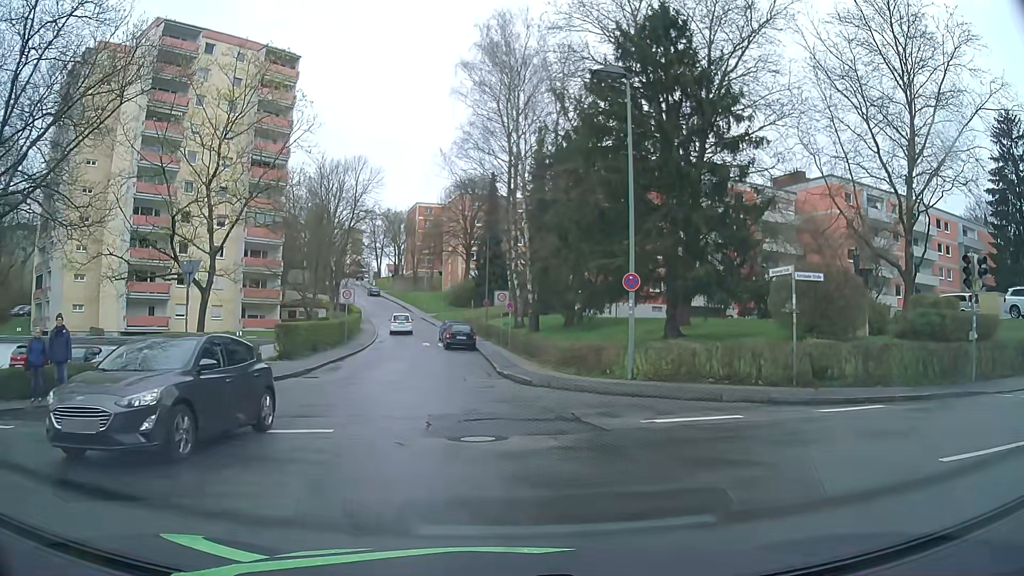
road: residential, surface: asphalt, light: Day
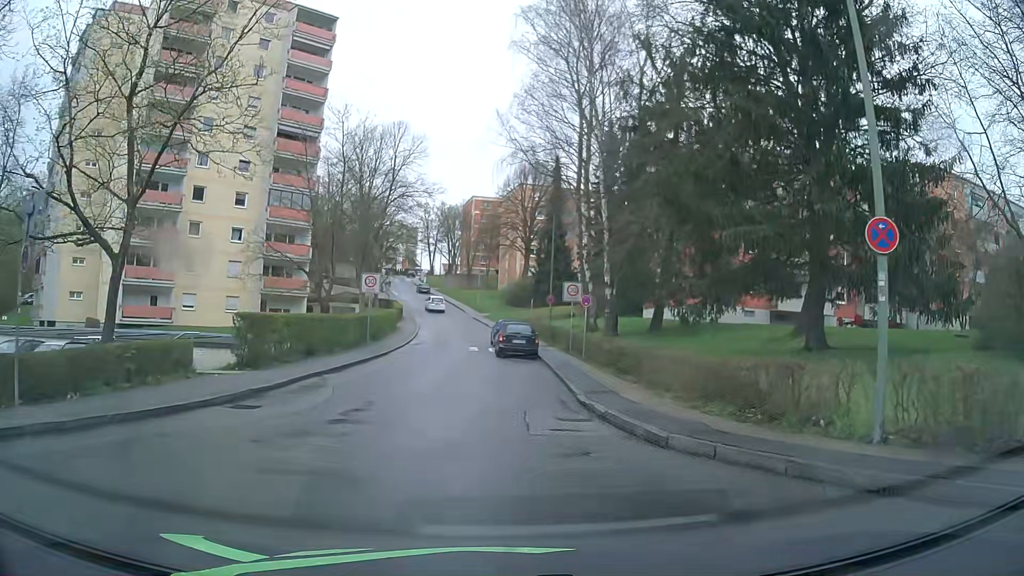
(-0.5, +9.4) m; -4°
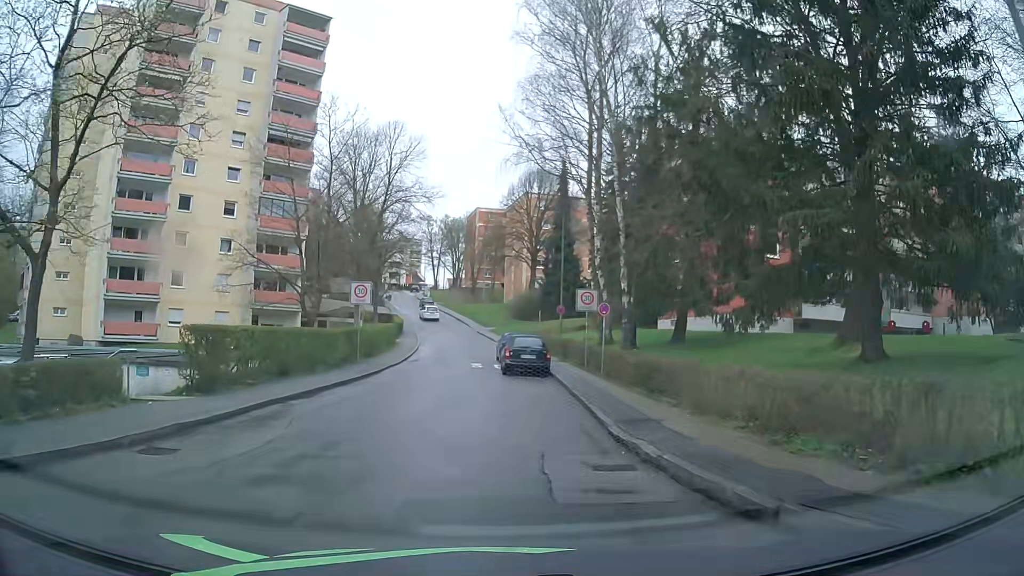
(0.0, +3.3) m; 0°
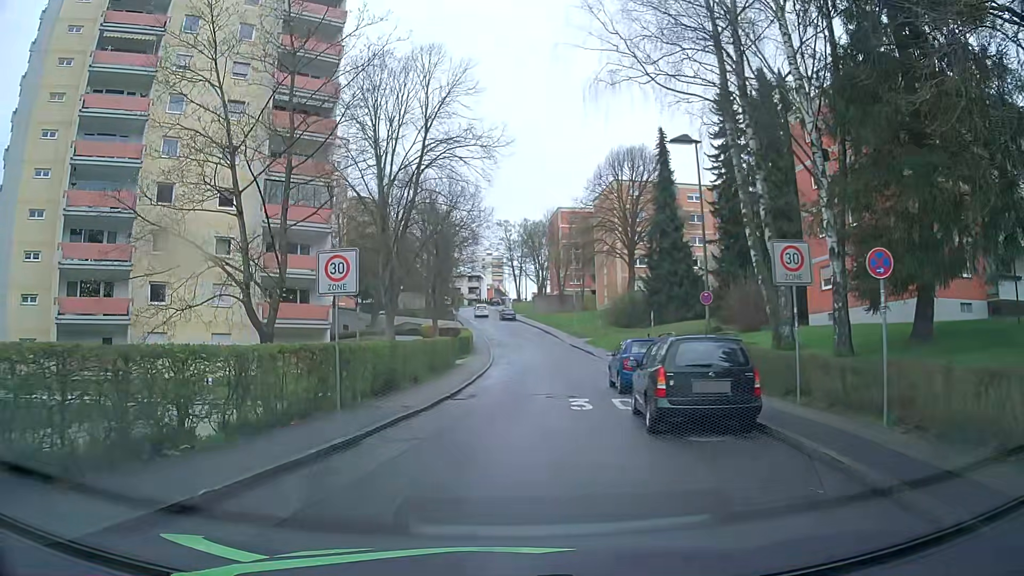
(-0.8, +13.9) m; -8°
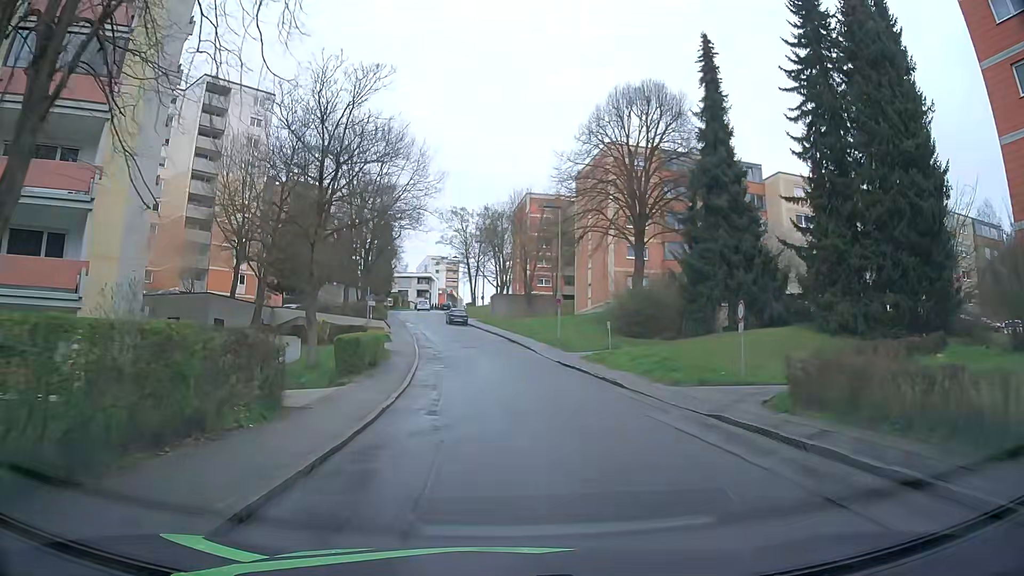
(+0.3, +21.5) m; +3°
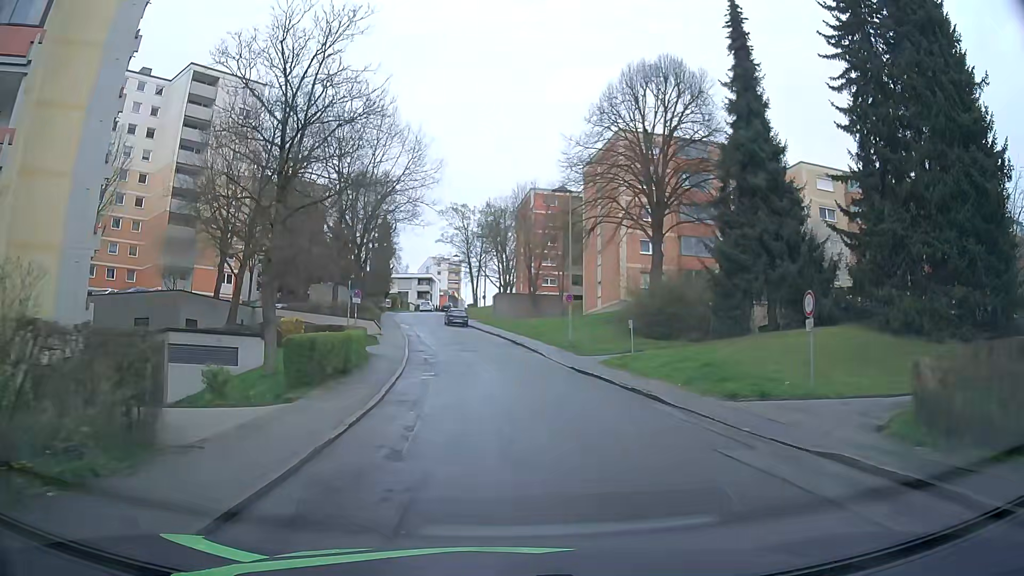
(0.0, +4.7) m; +1°
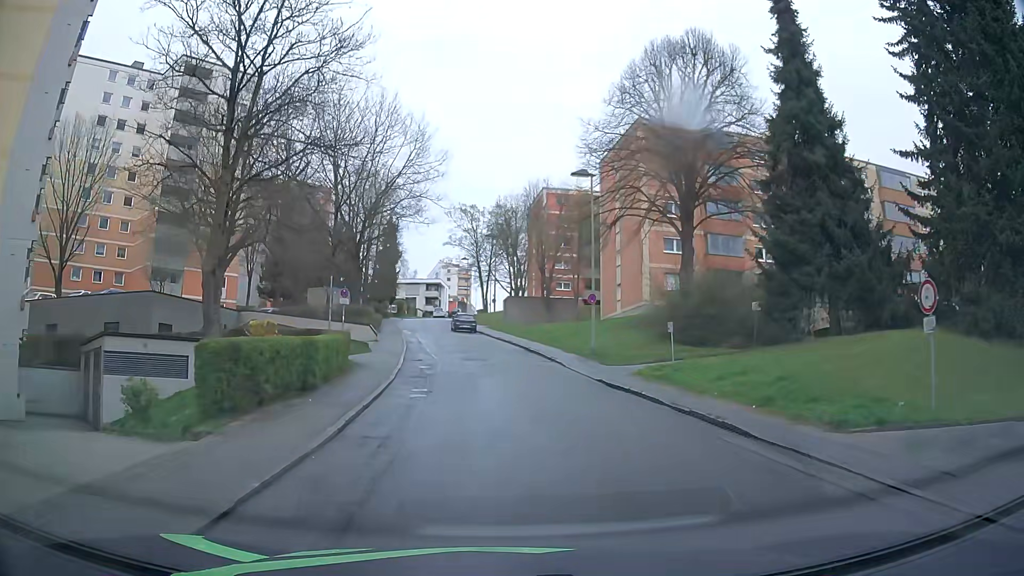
(-0.1, +4.7) m; -3°
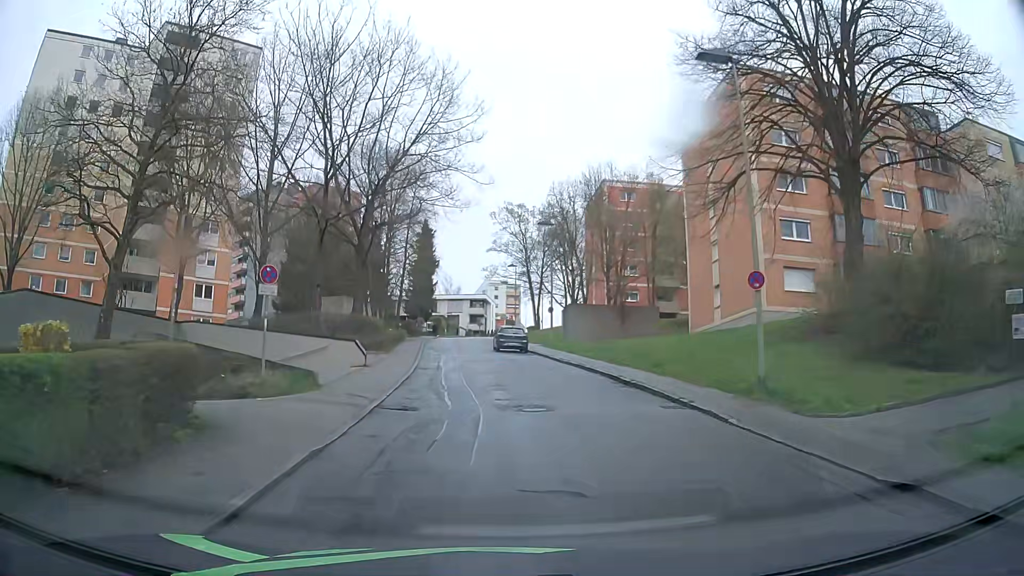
(-0.4, +14.3) m; -4°
(0, +10) (-1, +20) (-2, +30) (-3, +40) (-4, +50) (-5, +60) (-5, +70) (-4, +80) (-3, +90) (-1, +100) m
